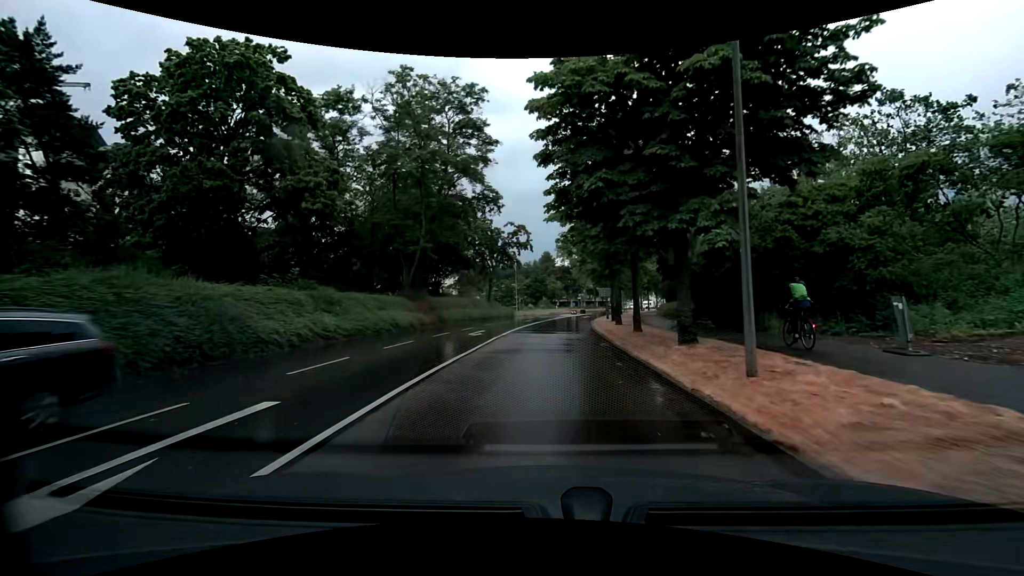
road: tertiary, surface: asphalt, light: Day
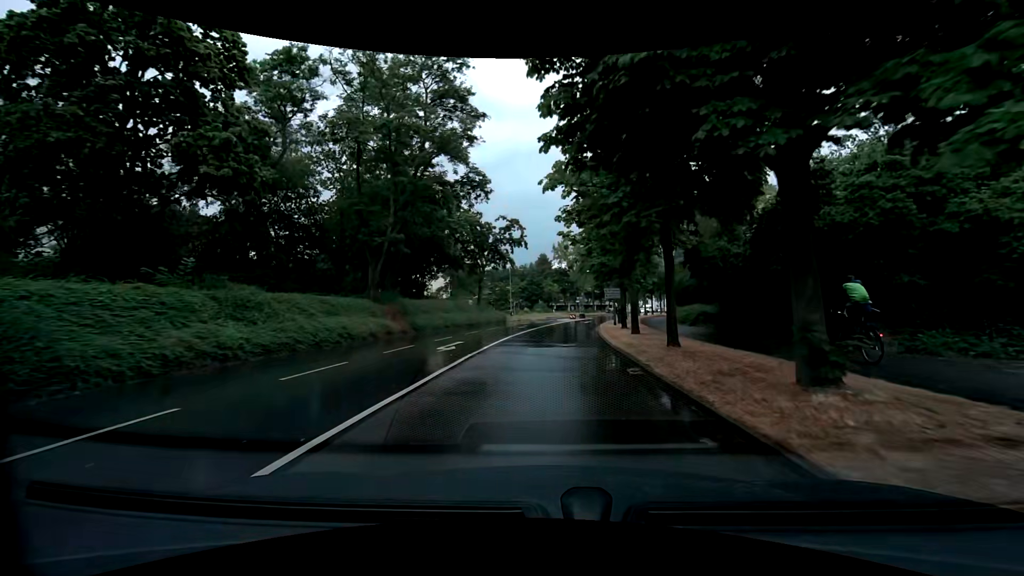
(0.0, +6.2) m; 0°
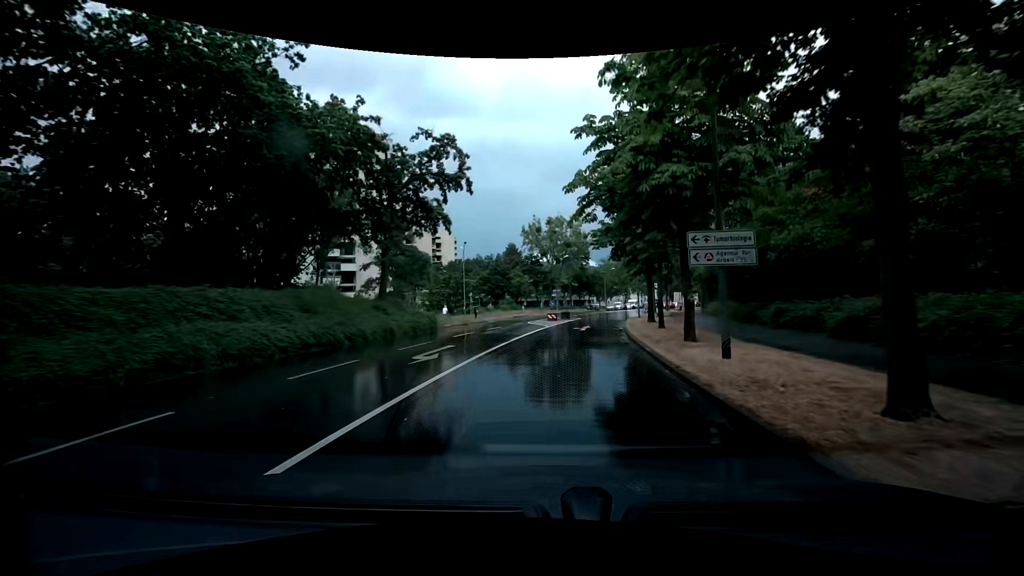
(+0.6, +24.0) m; +3°
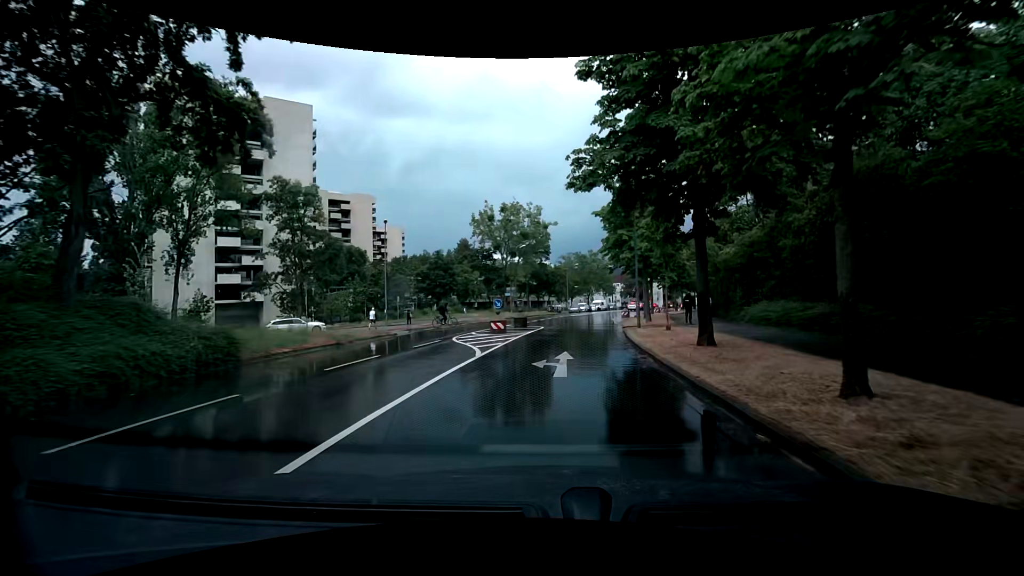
(+0.4, +16.1) m; +7°
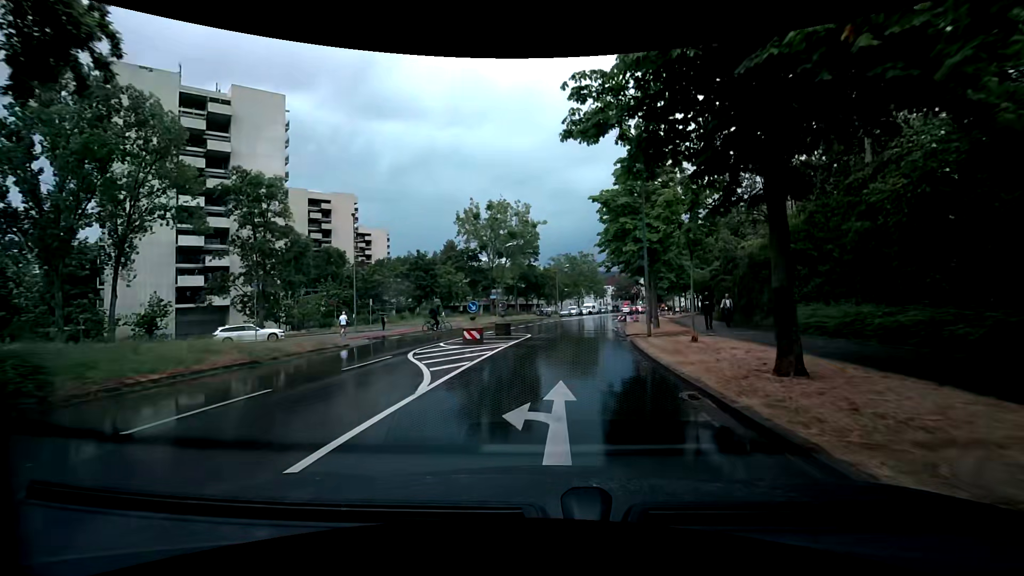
(+0.2, +5.0) m; +1°
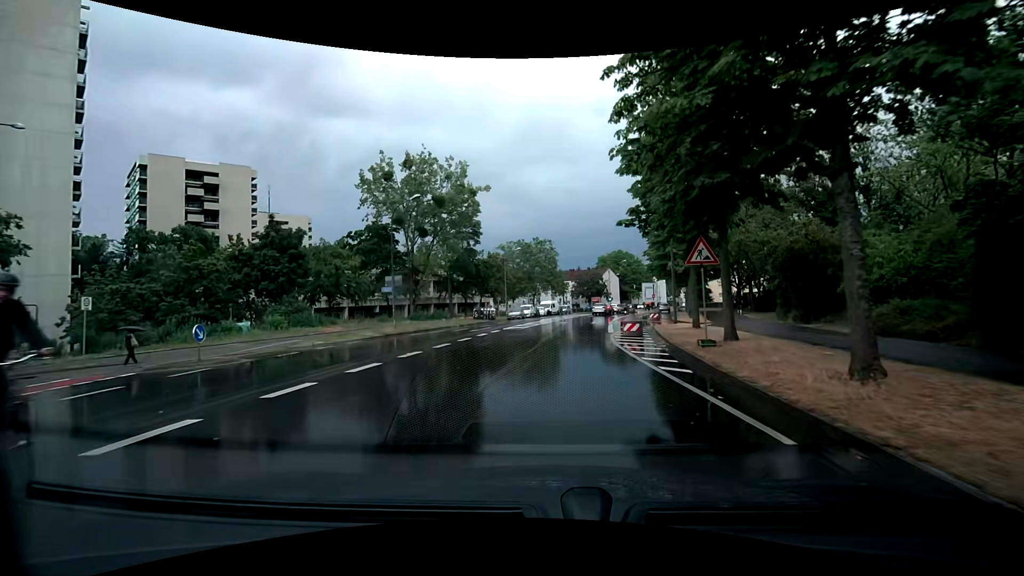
(+0.6, +25.5) m; +3°
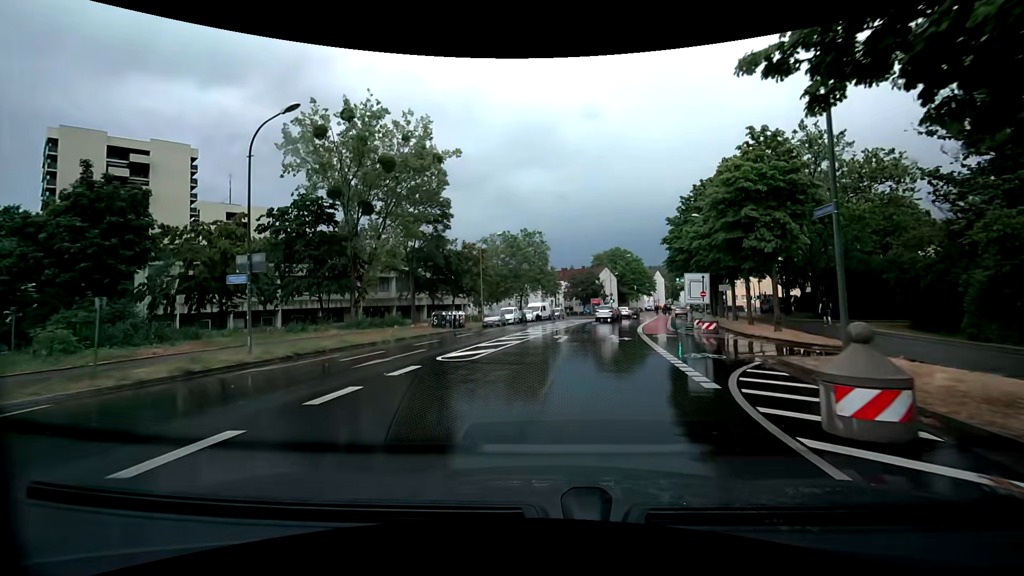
(+0.2, +15.6) m; +1°
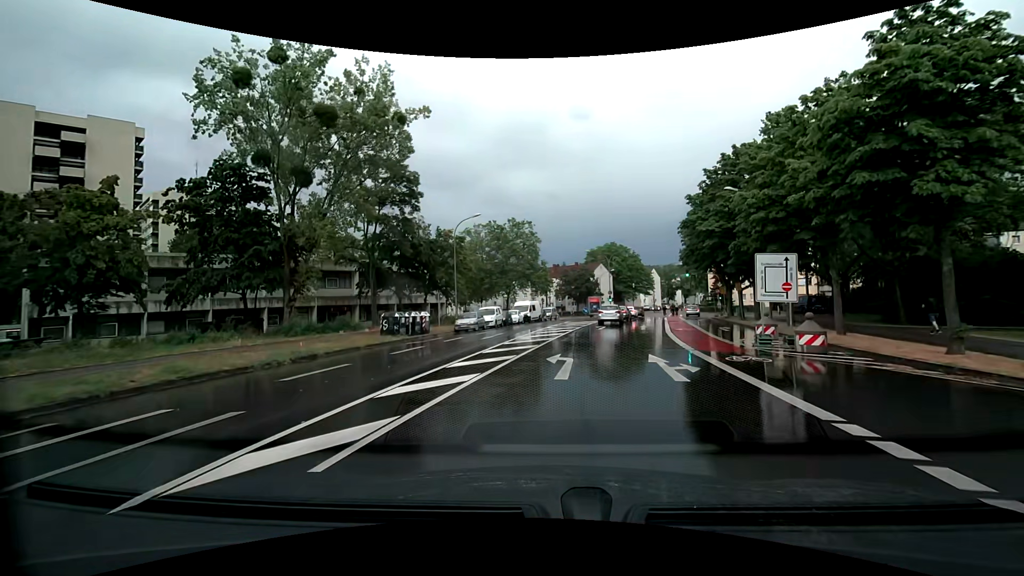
(+0.1, +10.0) m; +1°
